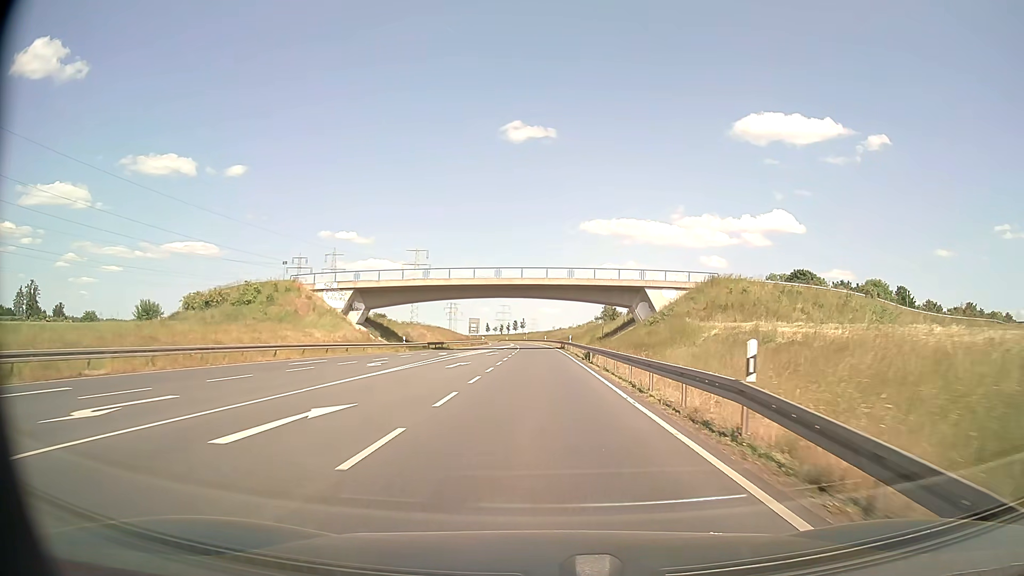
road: primary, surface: asphalt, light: Day
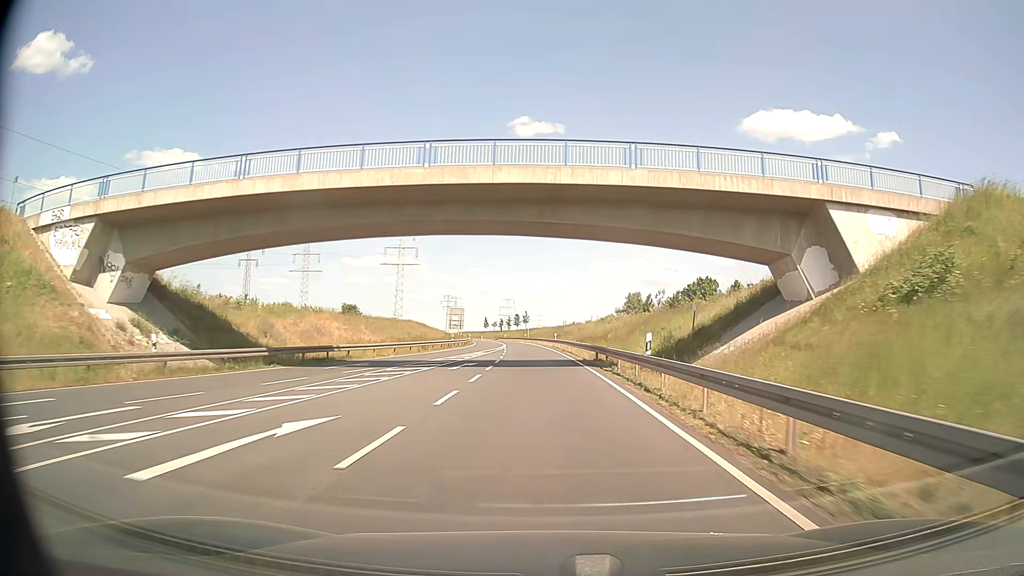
(+0.1, +42.4) m; 0°
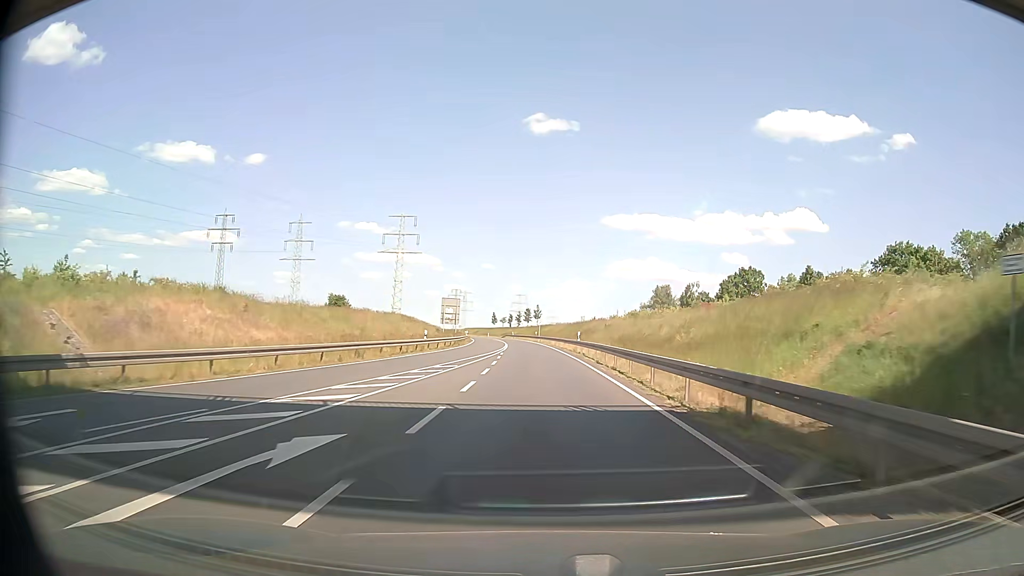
(-0.2, +21.8) m; -1°
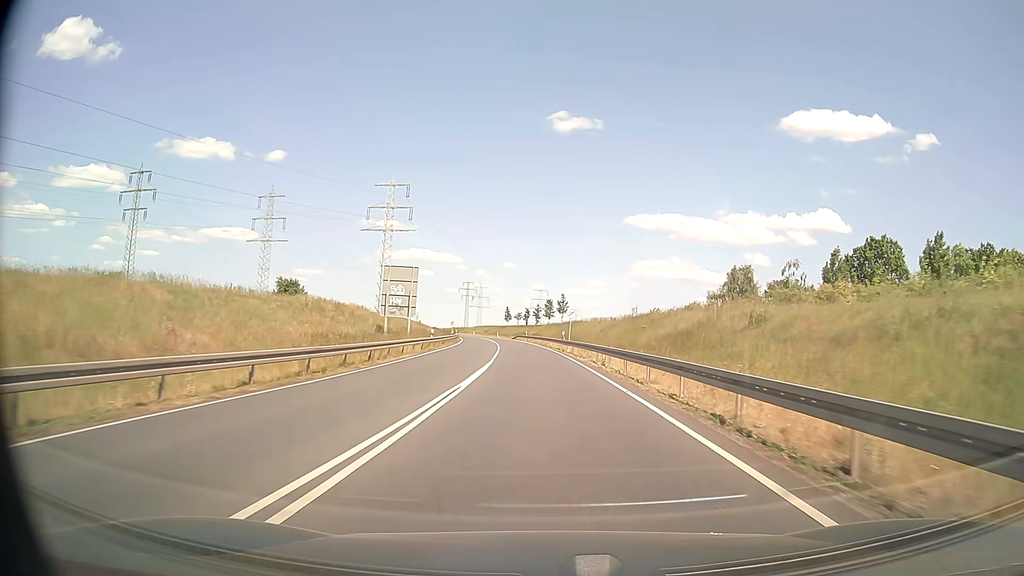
(-0.7, +43.3) m; -2°
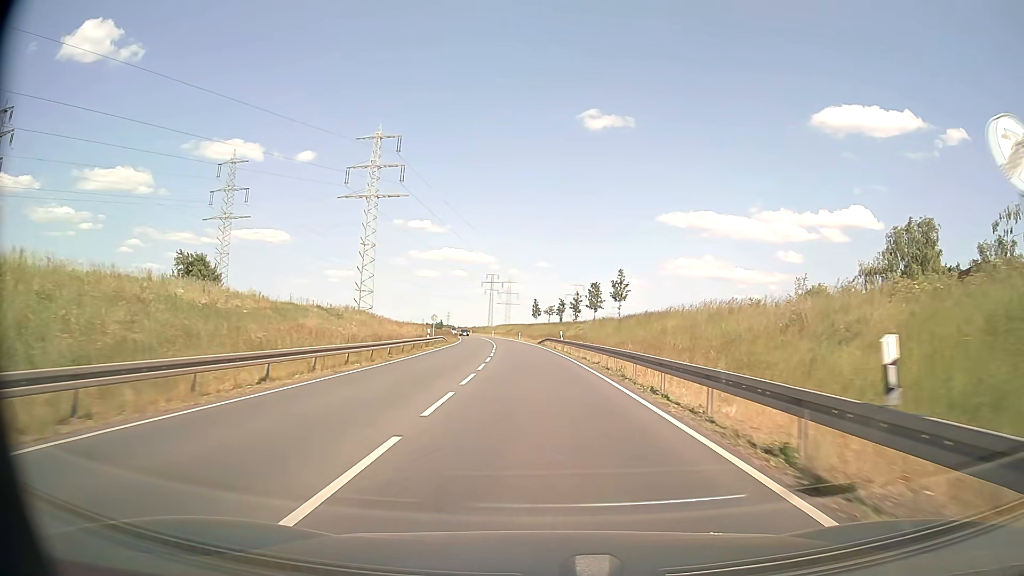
(-1.0, +43.1) m; -3°
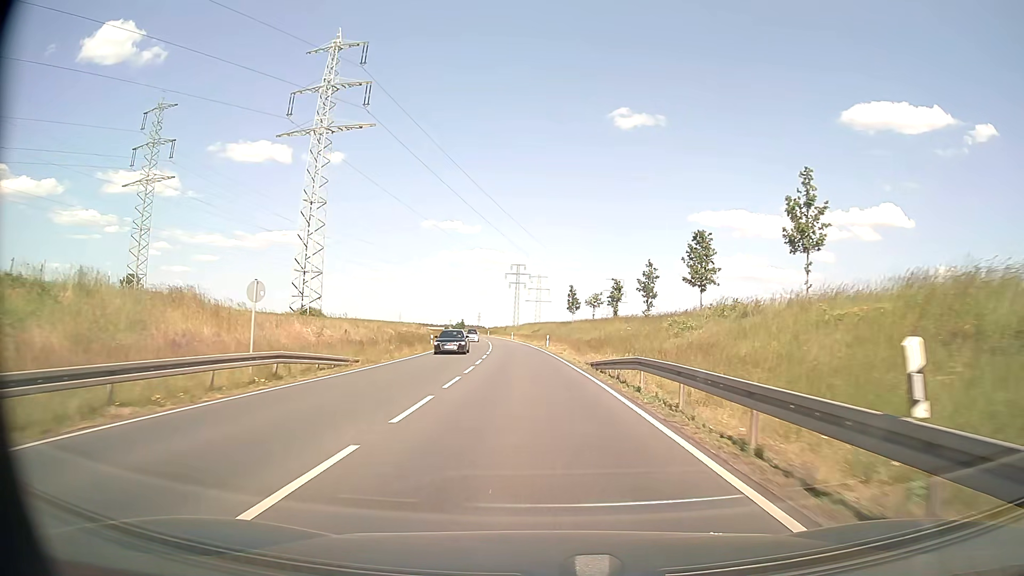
(-1.0, +43.2) m; -3°
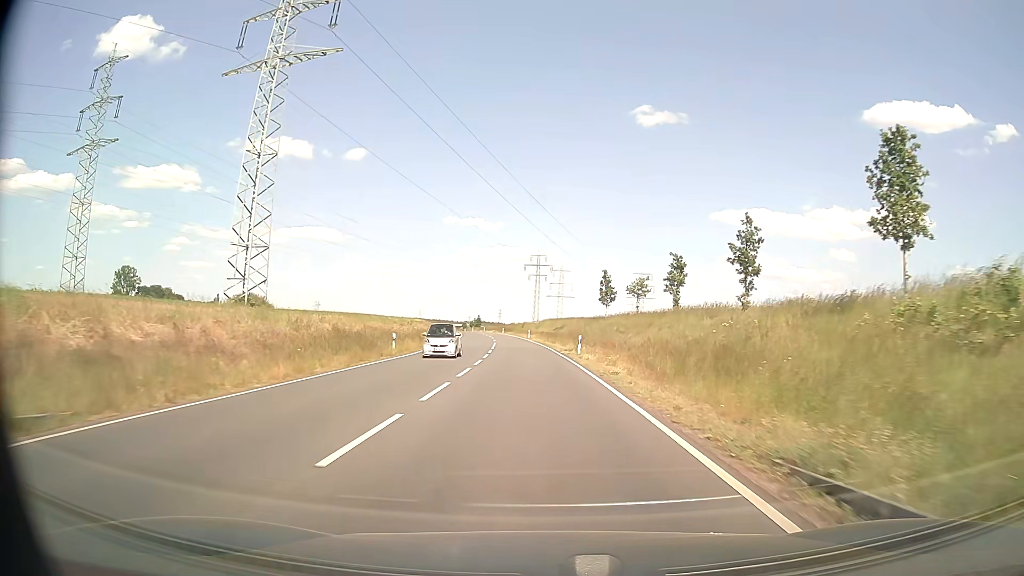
(-0.3, +21.8) m; -2°
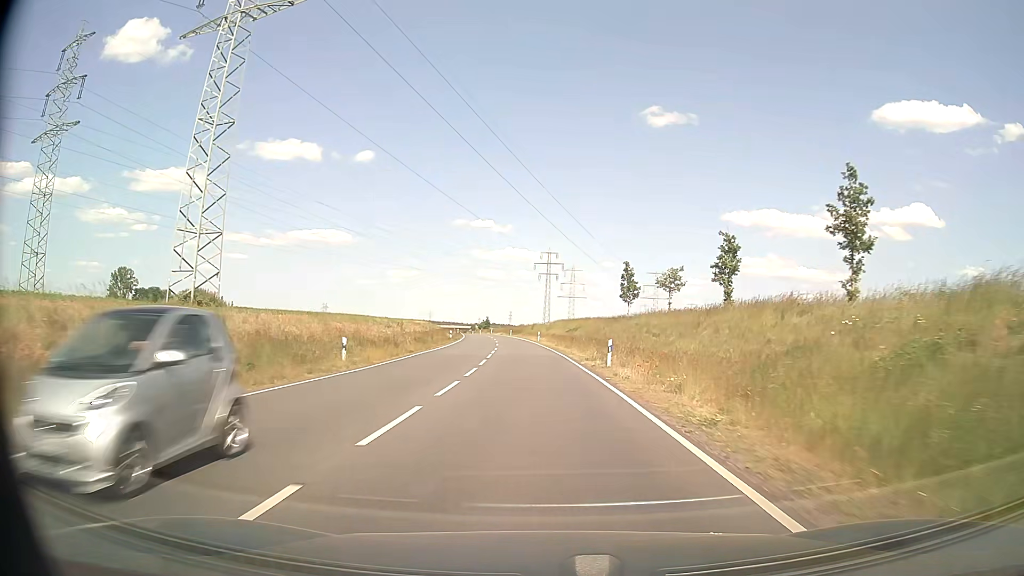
(-0.1, +10.9) m; -1°
(0, +10) (0, +20) (-1, +30) (-1, +40) (-2, +50) (-2, +60) (-3, +70) (-4, +80) (-5, +90) (-6, +100) m
